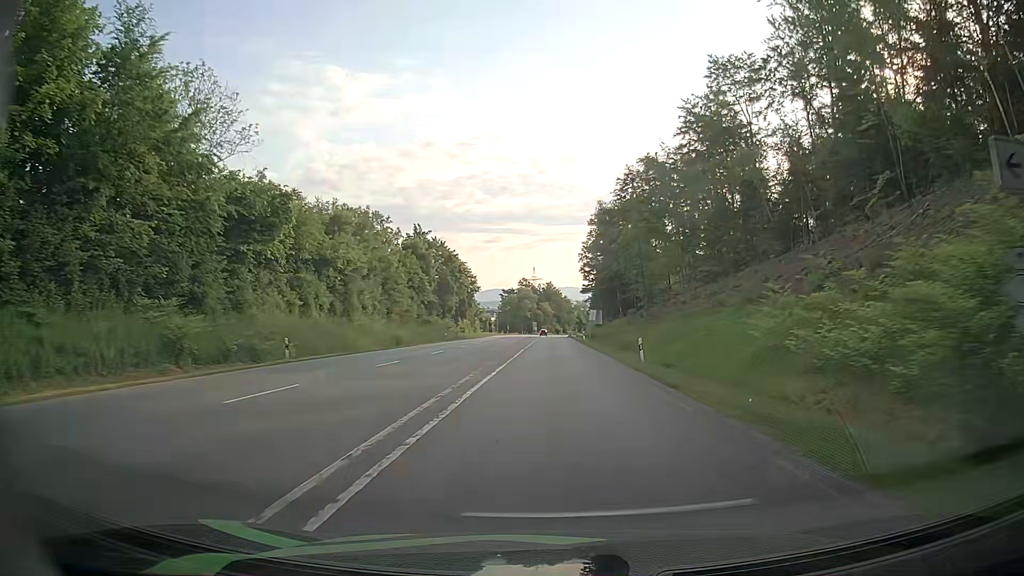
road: secondary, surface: asphalt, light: Day
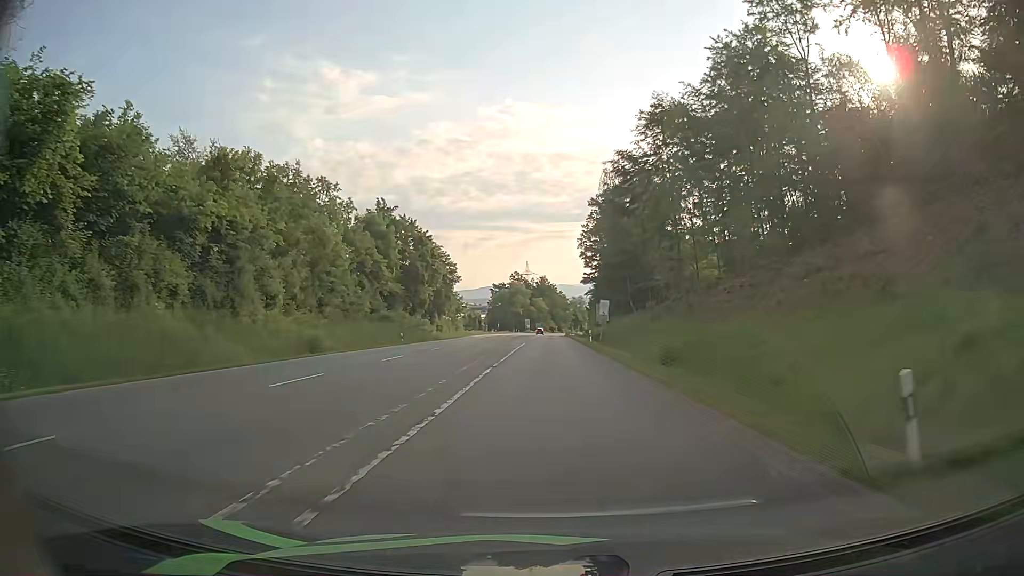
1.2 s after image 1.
(-0.1, +20.0) m; 0°
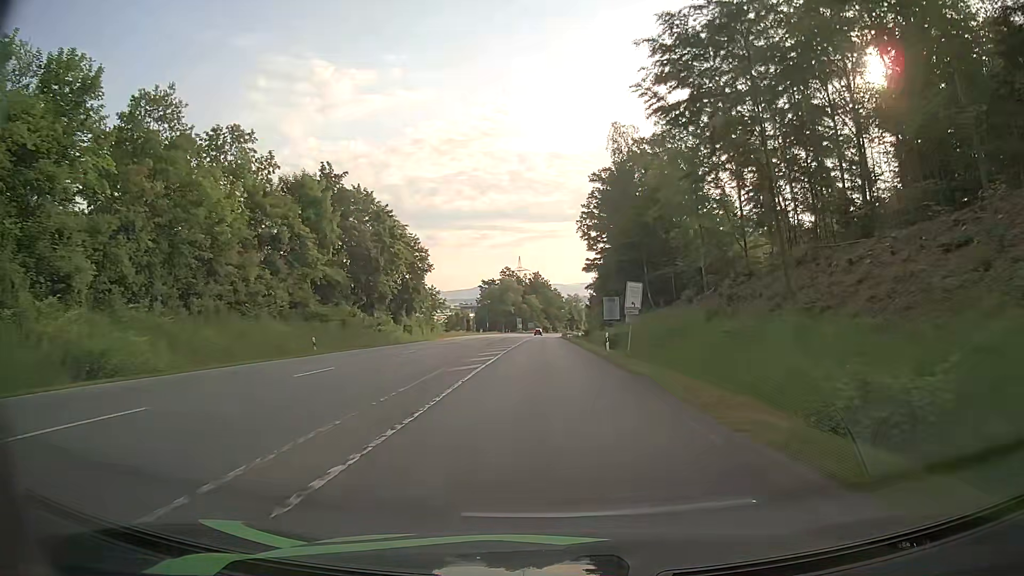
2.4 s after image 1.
(+0.1, +19.7) m; 0°
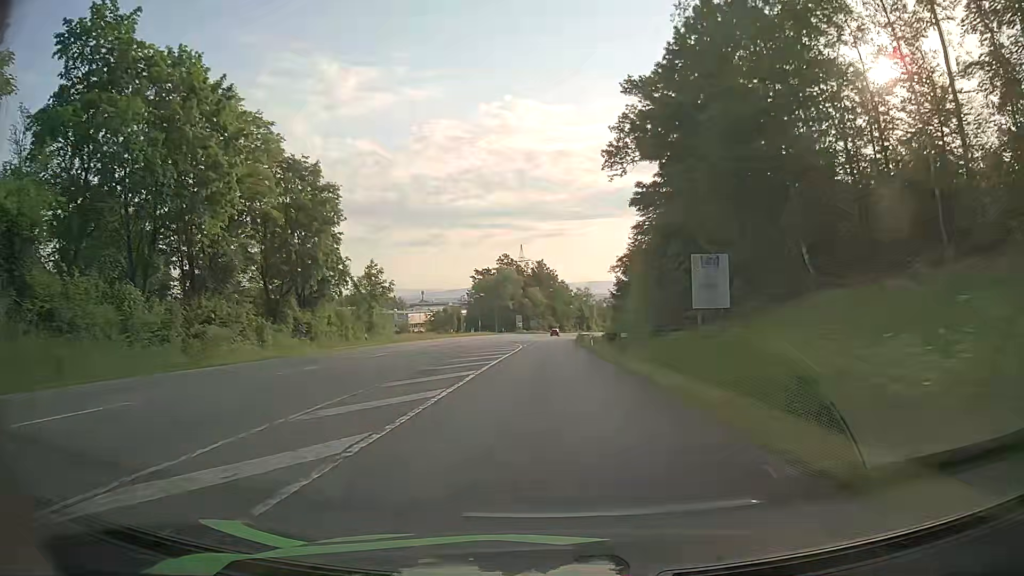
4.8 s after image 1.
(0.0, +38.9) m; -1°
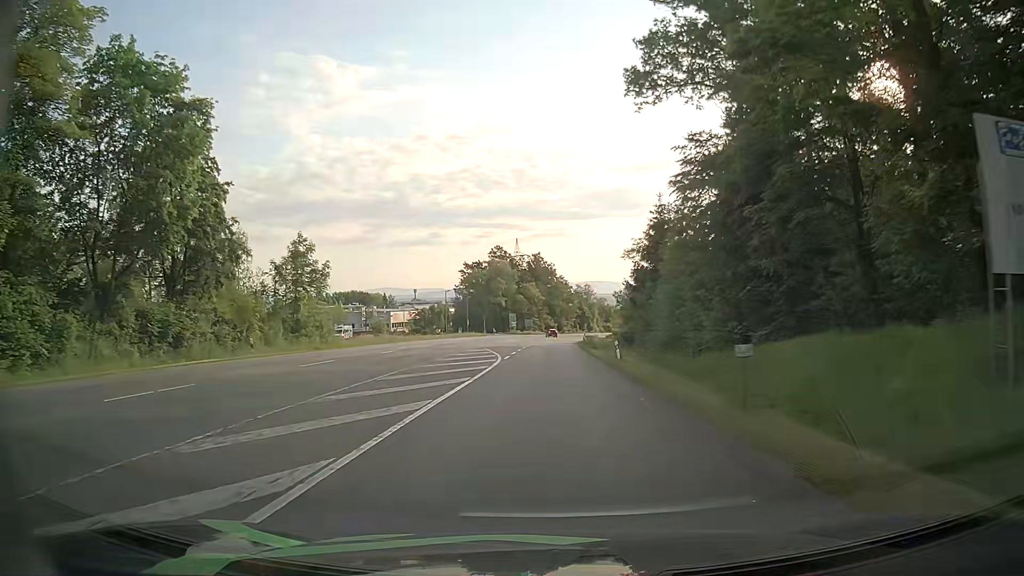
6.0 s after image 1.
(+0.2, +19.5) m; 0°
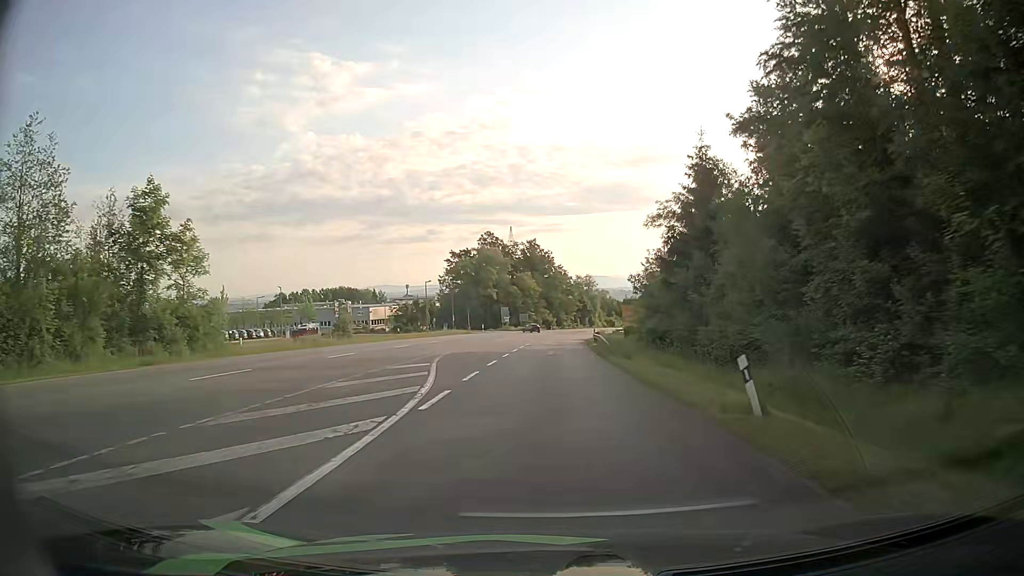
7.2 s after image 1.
(+0.2, +19.4) m; +1°
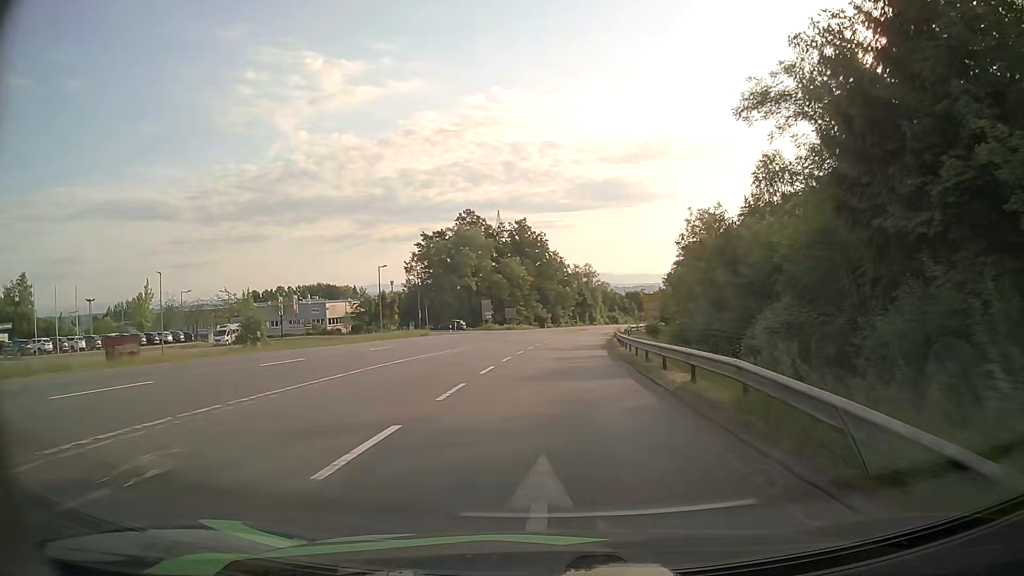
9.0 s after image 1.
(0.0, +28.5) m; 0°
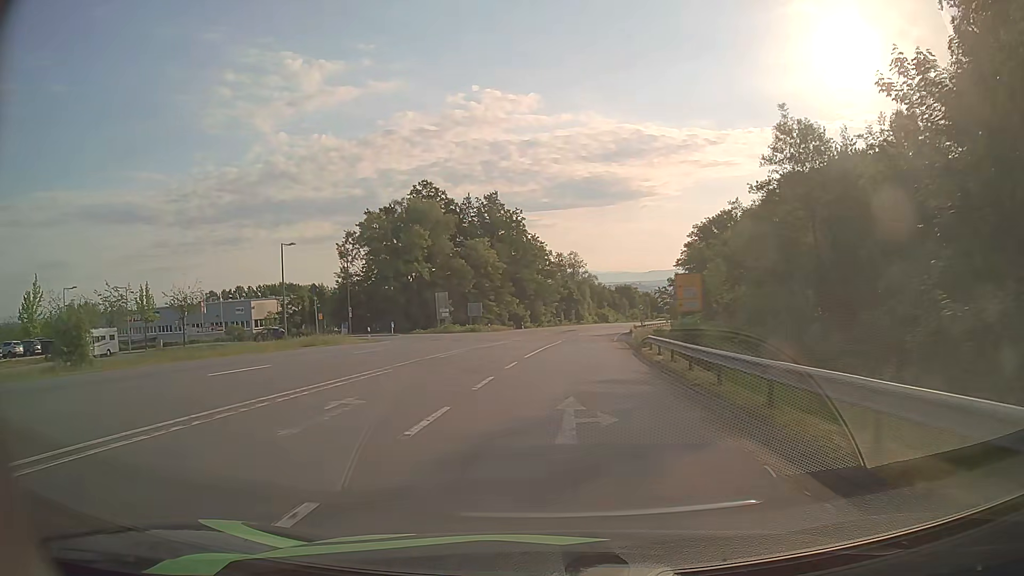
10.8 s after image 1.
(+0.2, +27.4) m; +1°
(0, +10) (0, +20) (+1, +30) (+2, +40) (+3, +50) (+4, +60) (+5, +70) (+7, +80) (+9, +89) (+10, +99) m
